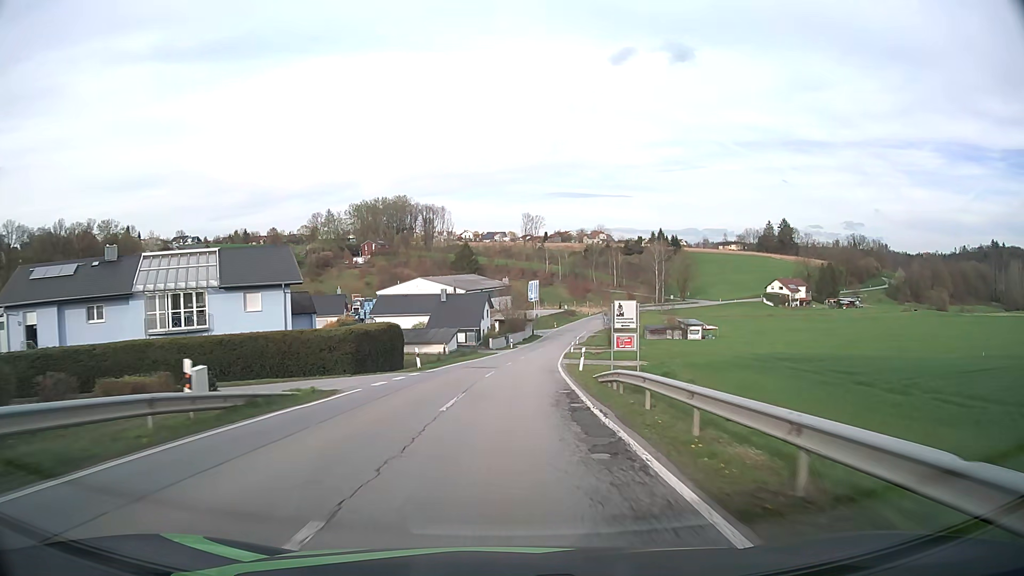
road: tertiary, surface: asphalt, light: Day
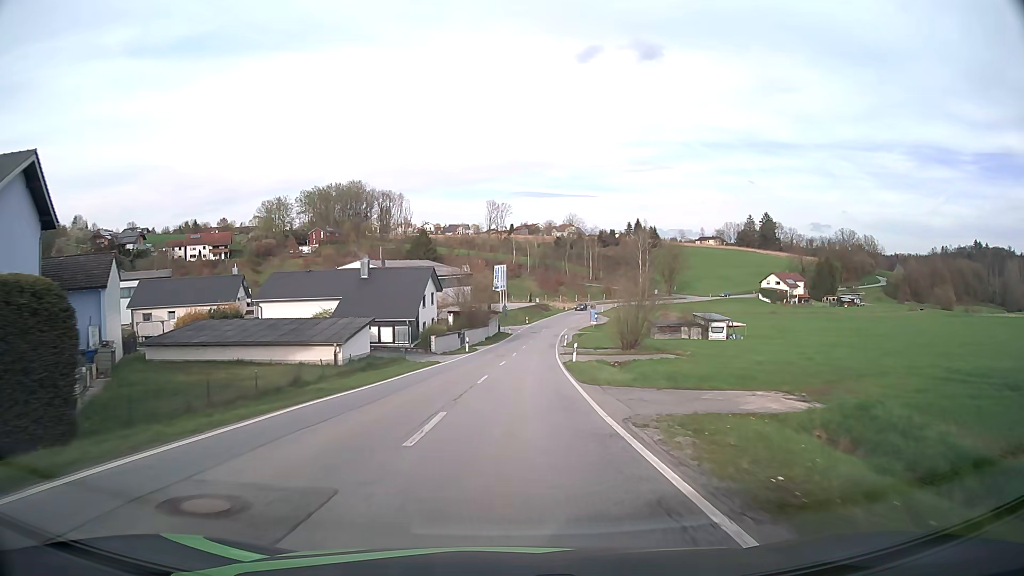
(+0.7, +28.5) m; +3°
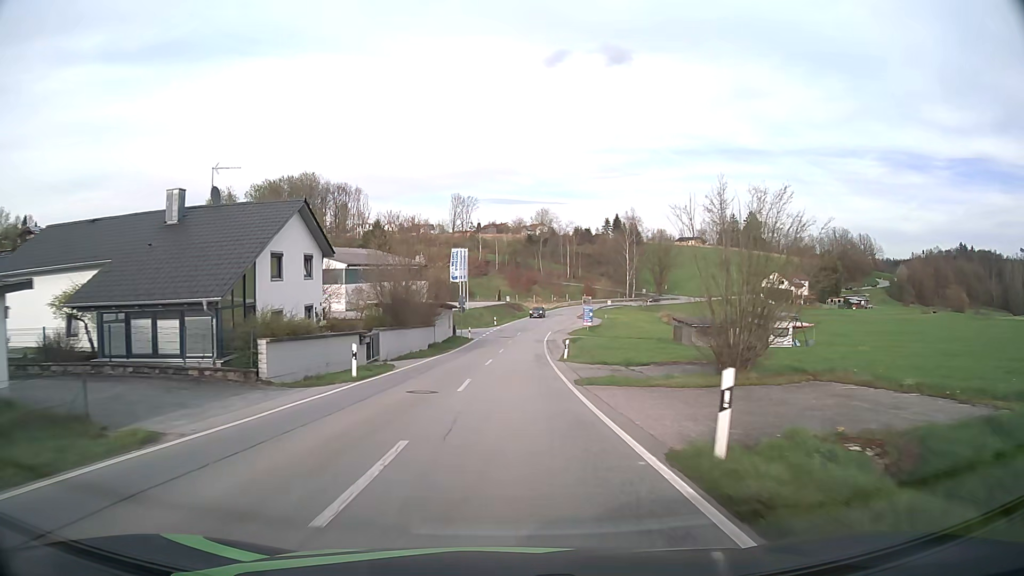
(+0.8, +27.9) m; +3°
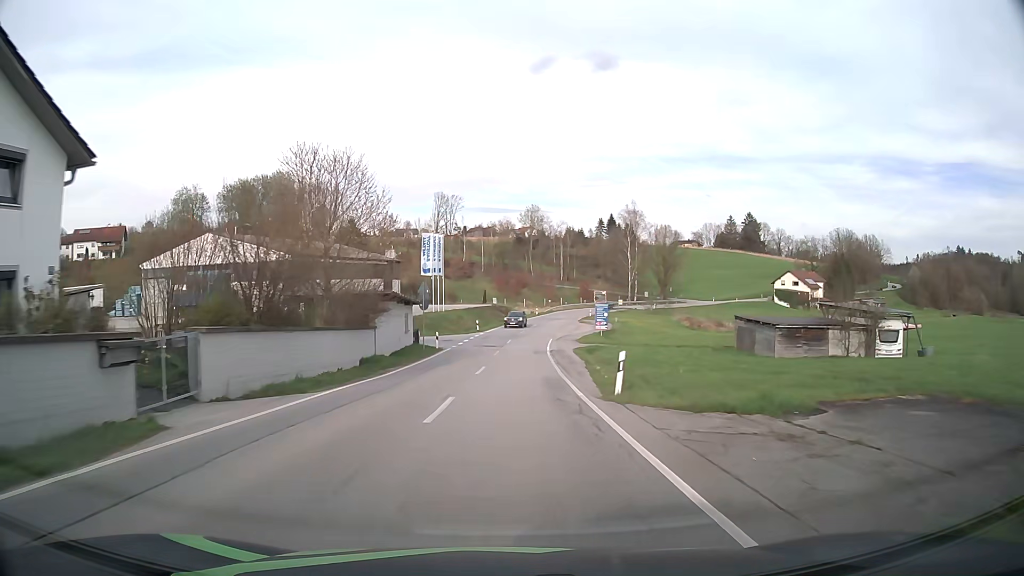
(+0.2, +18.5) m; +1°
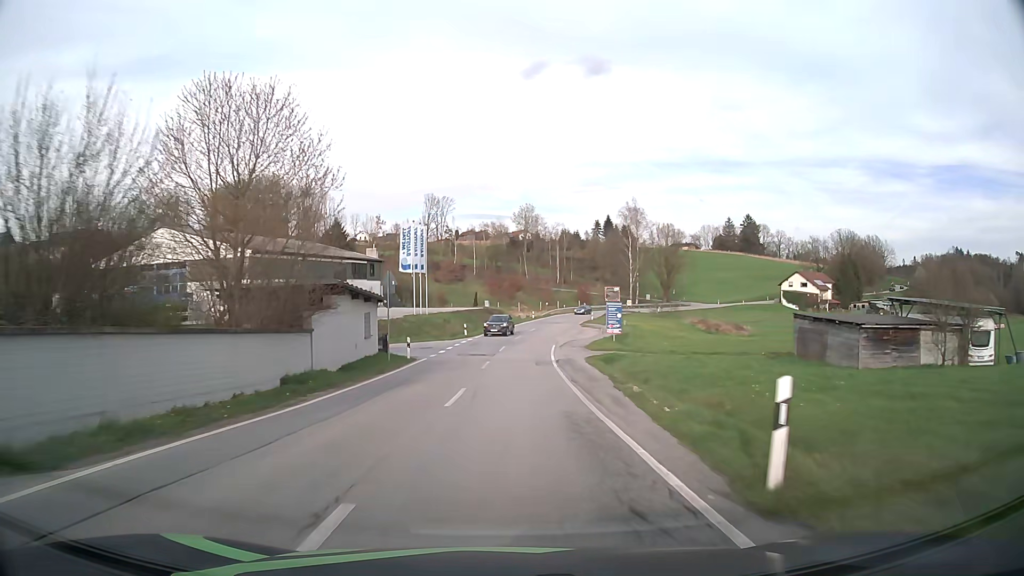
(0.0, +9.3) m; +1°
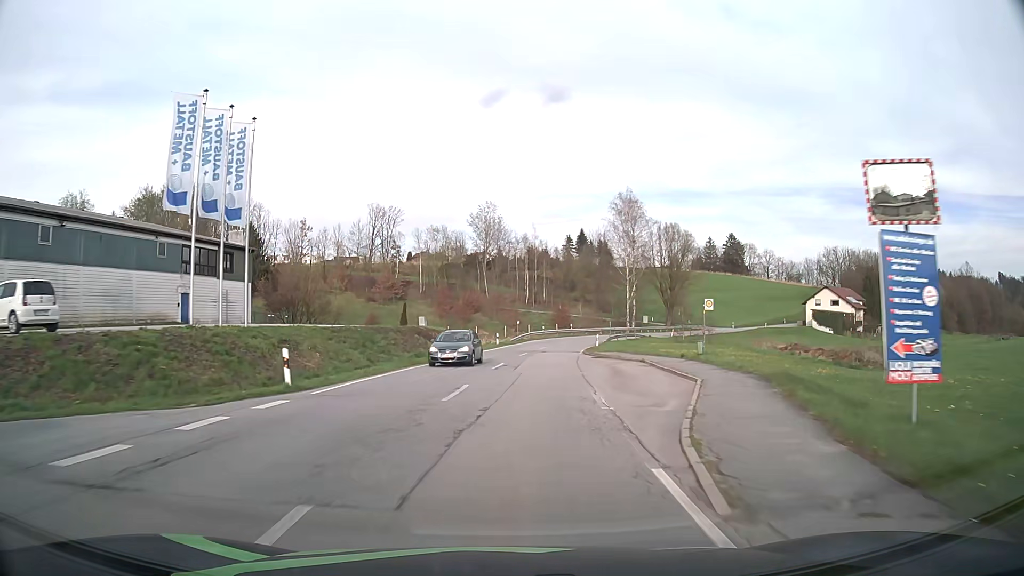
(+0.9, +36.4) m; +3°
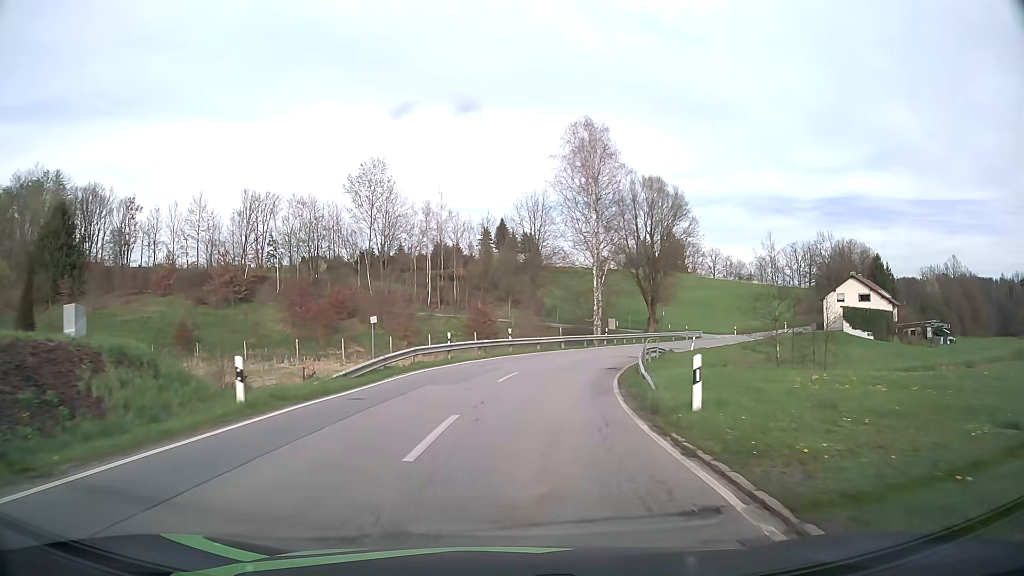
(+2.4, +41.8) m; +7°
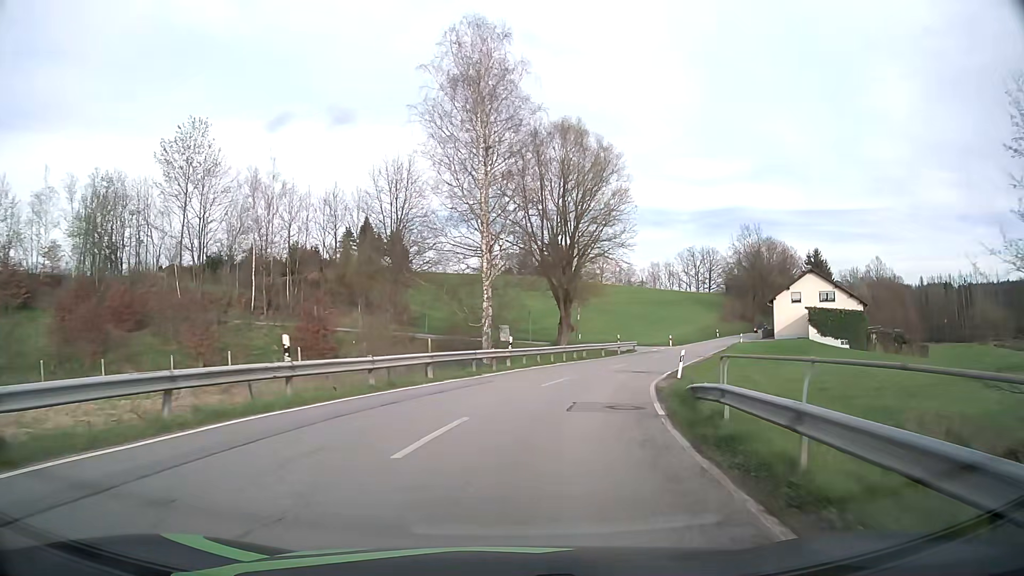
(+1.8, +23.5) m; +10°
